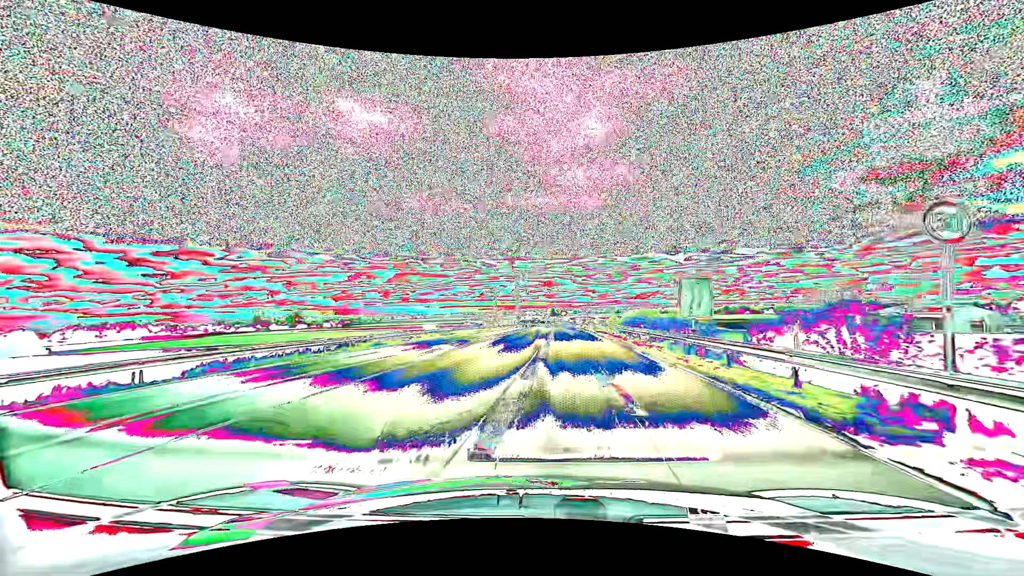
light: Day
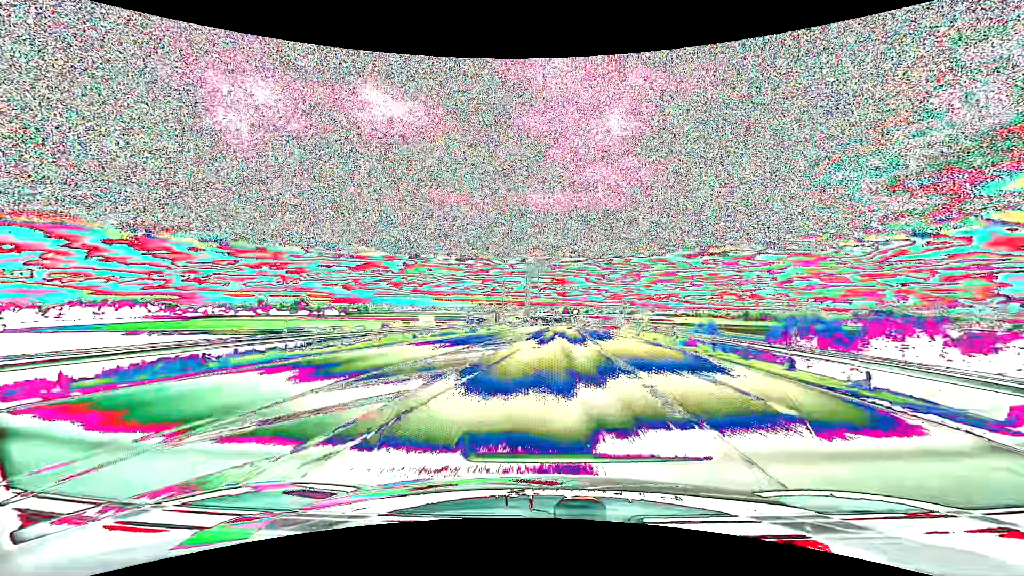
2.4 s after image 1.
(-0.8, +34.3) m; -1°
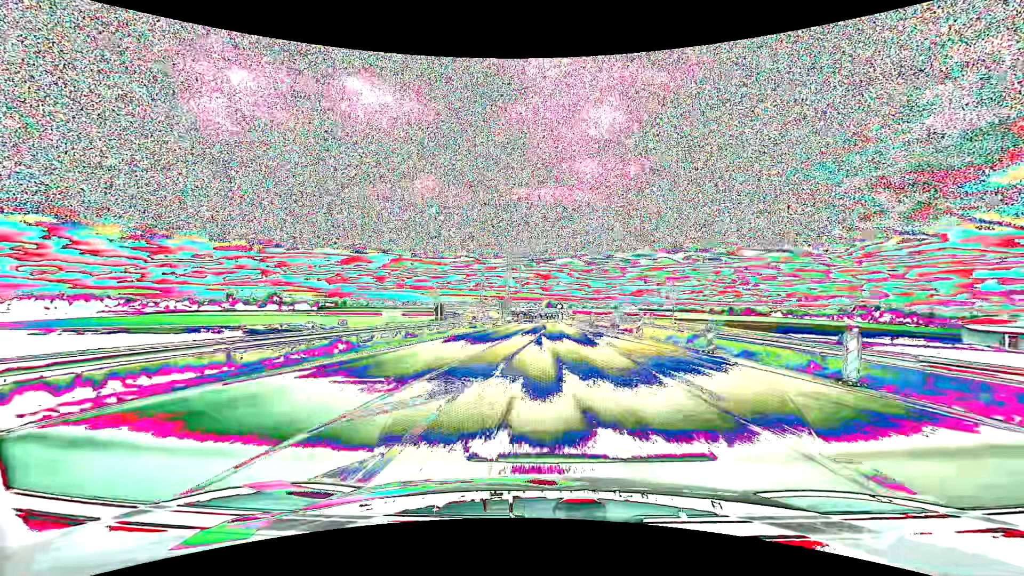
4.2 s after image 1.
(+0.4, +29.2) m; +2°
